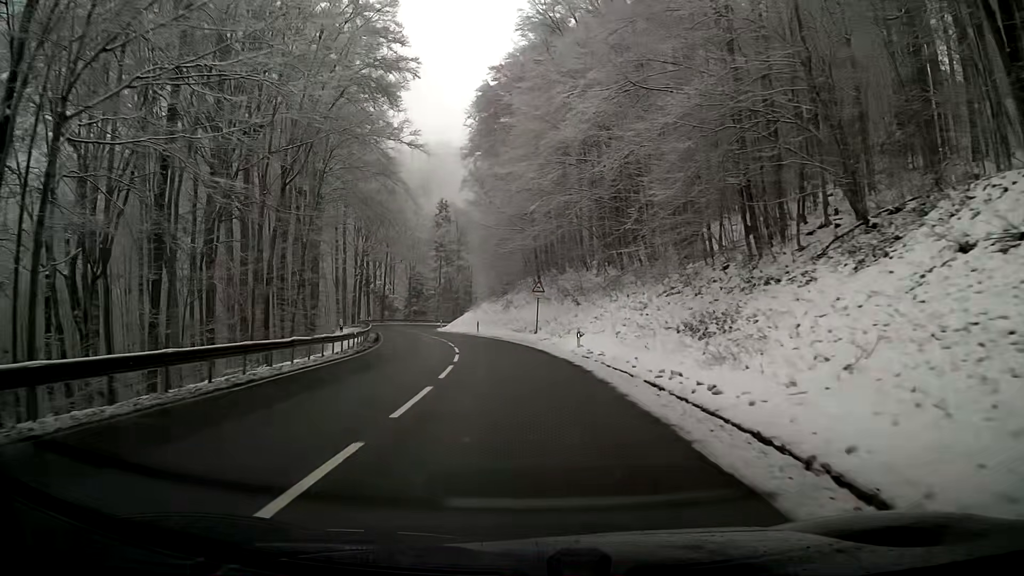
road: primary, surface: asphalt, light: Day
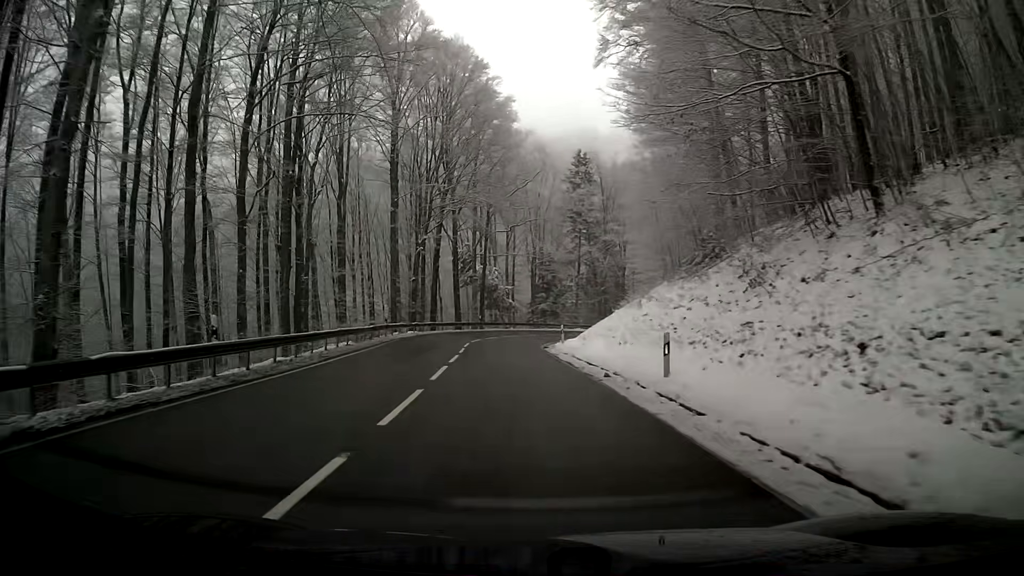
(-4.0, +43.5) m; -12°
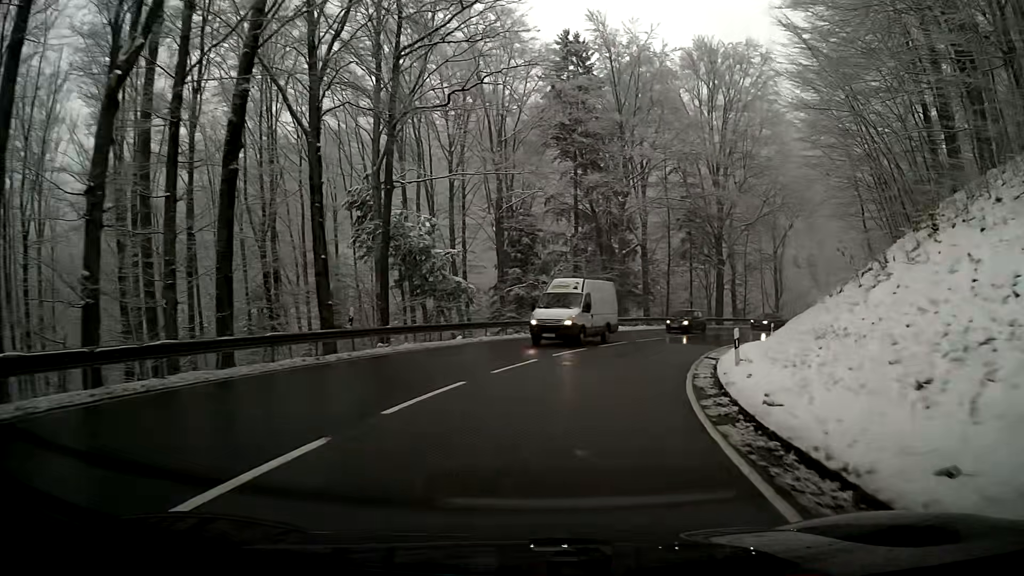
(-0.2, +41.6) m; +5°
